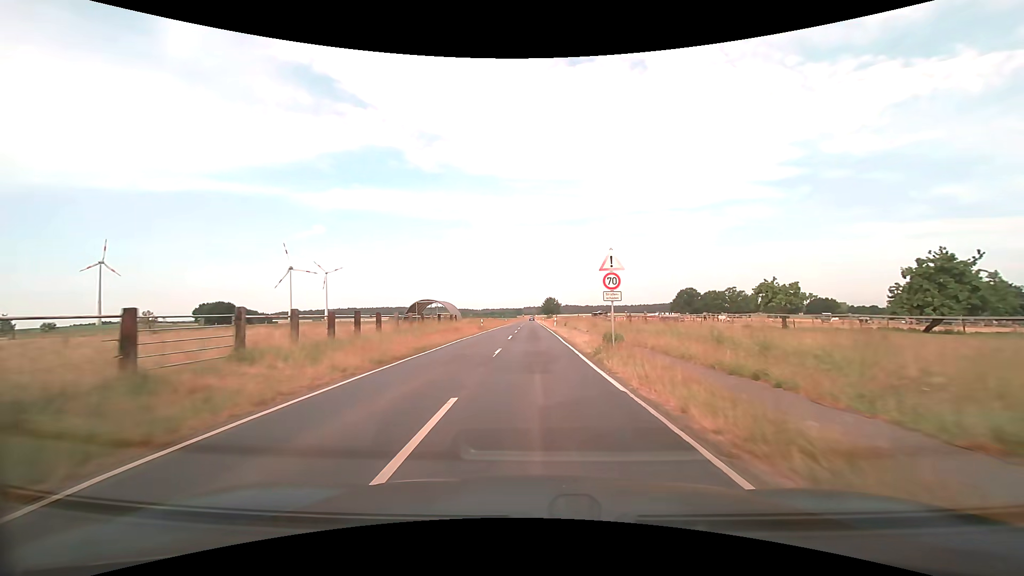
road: tertiary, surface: asphalt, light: Day
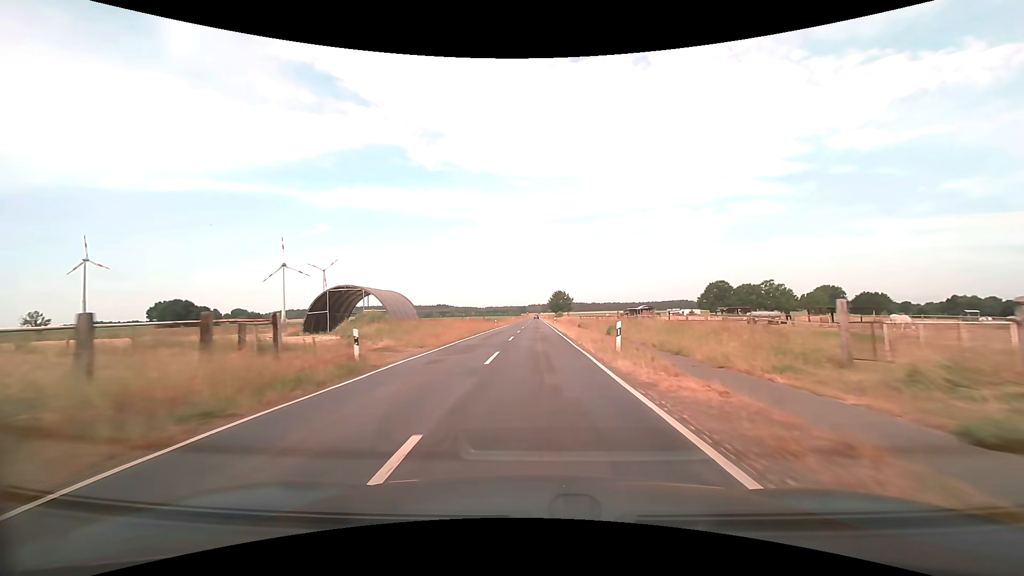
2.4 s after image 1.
(-0.2, +38.7) m; -1°
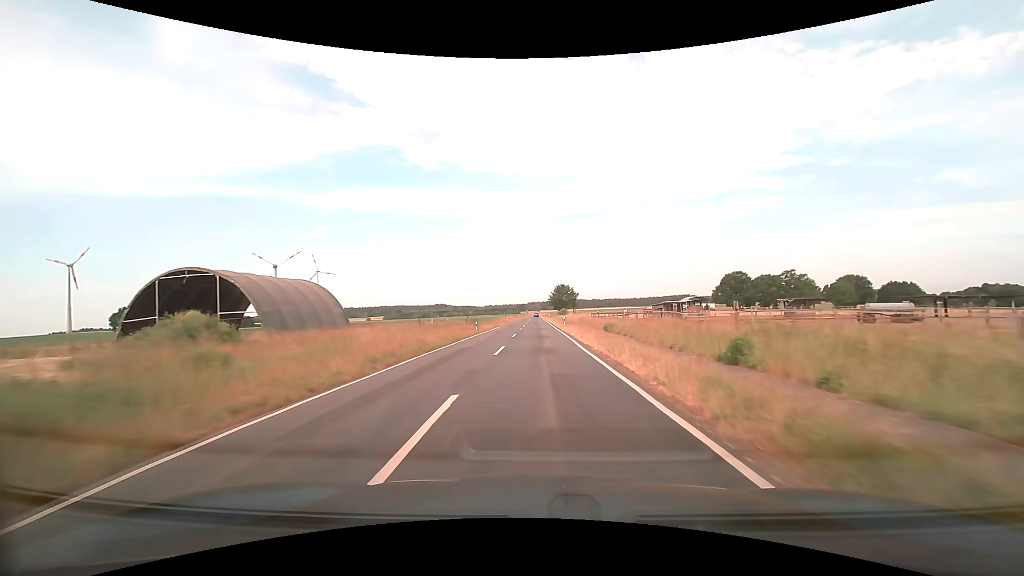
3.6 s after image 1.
(+0.1, +21.3) m; 0°
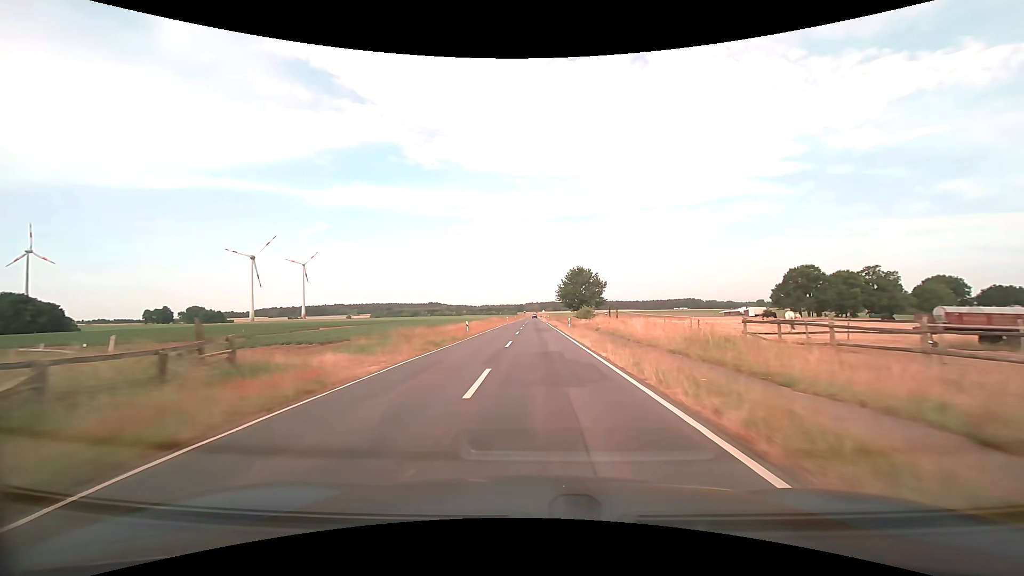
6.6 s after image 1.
(-0.1, +55.8) m; 0°
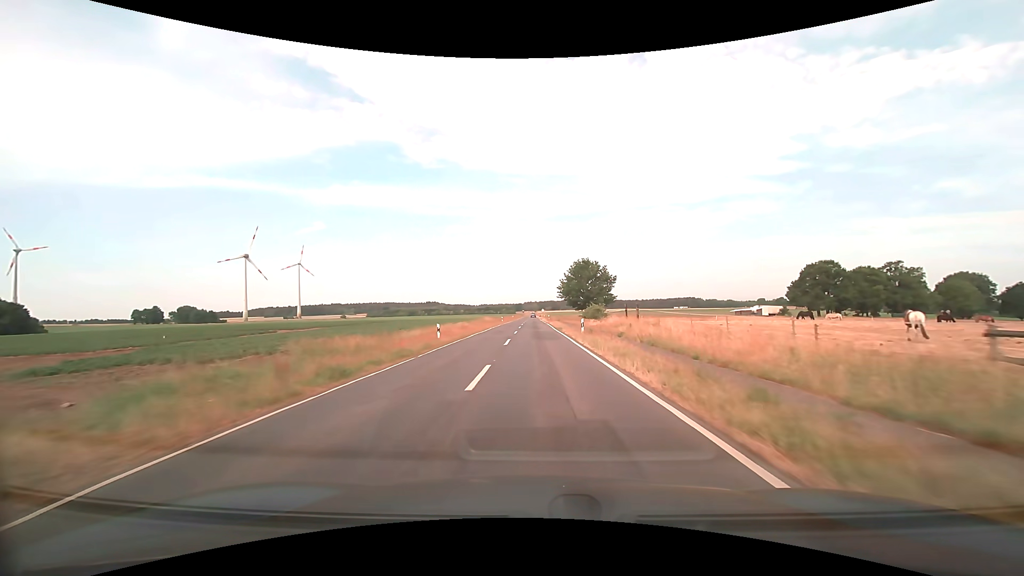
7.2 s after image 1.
(0.0, +11.2) m; 0°
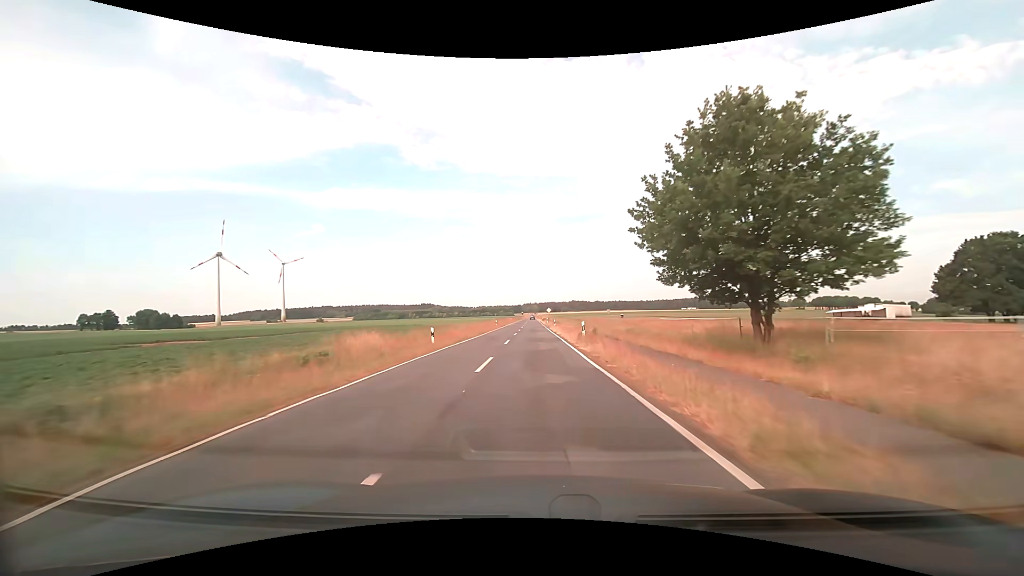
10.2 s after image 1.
(+0.1, +56.1) m; 0°
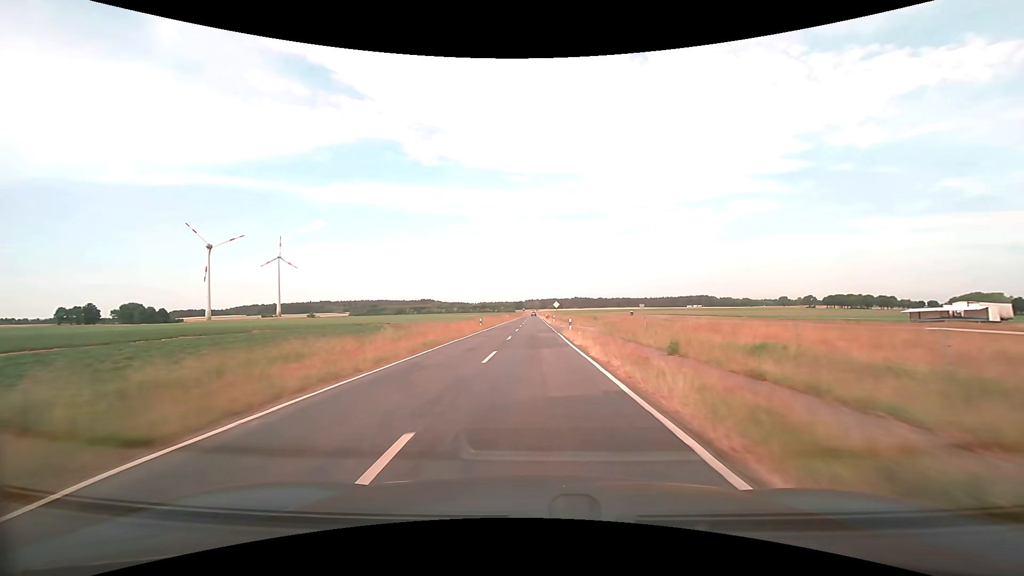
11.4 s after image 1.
(-0.1, +22.6) m; 0°
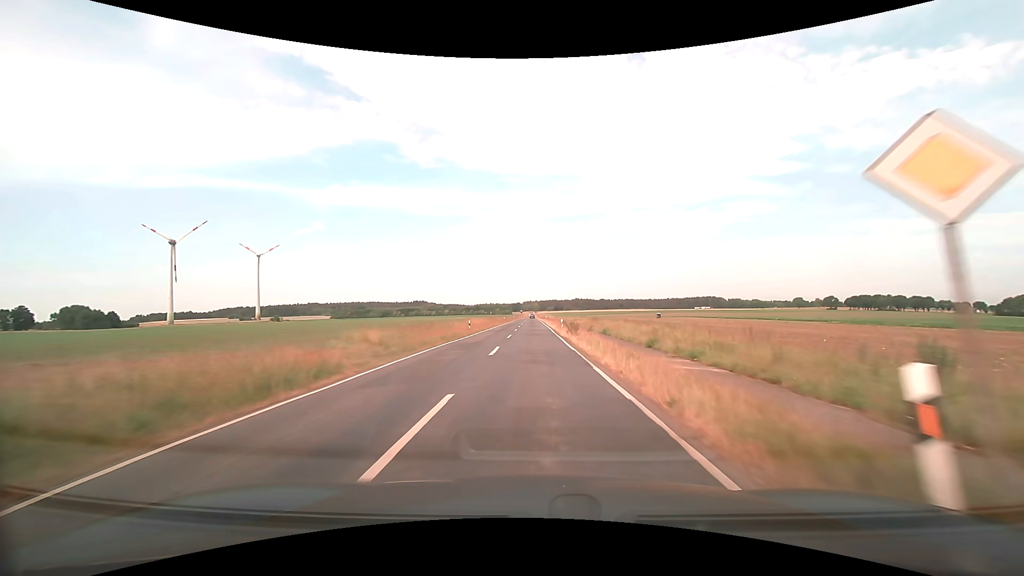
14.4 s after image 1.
(0.0, +57.2) m; 0°
(0, +10) (0, +20) (0, +30) (0, +40) (0, +50) (0, +60) (0, +70) (0, +80) (0, +90) (0, +100) m
